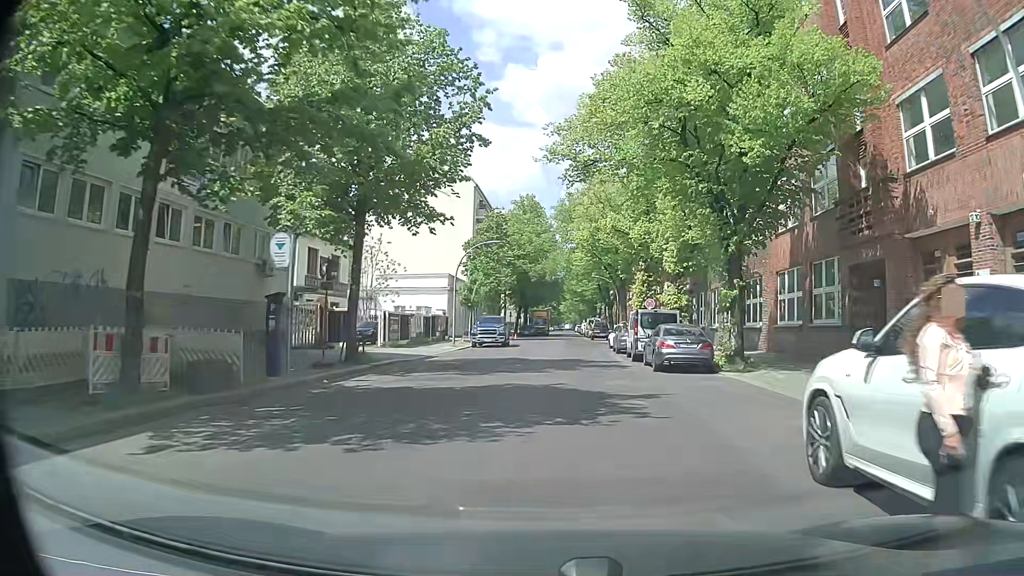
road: residential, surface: asphalt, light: Day
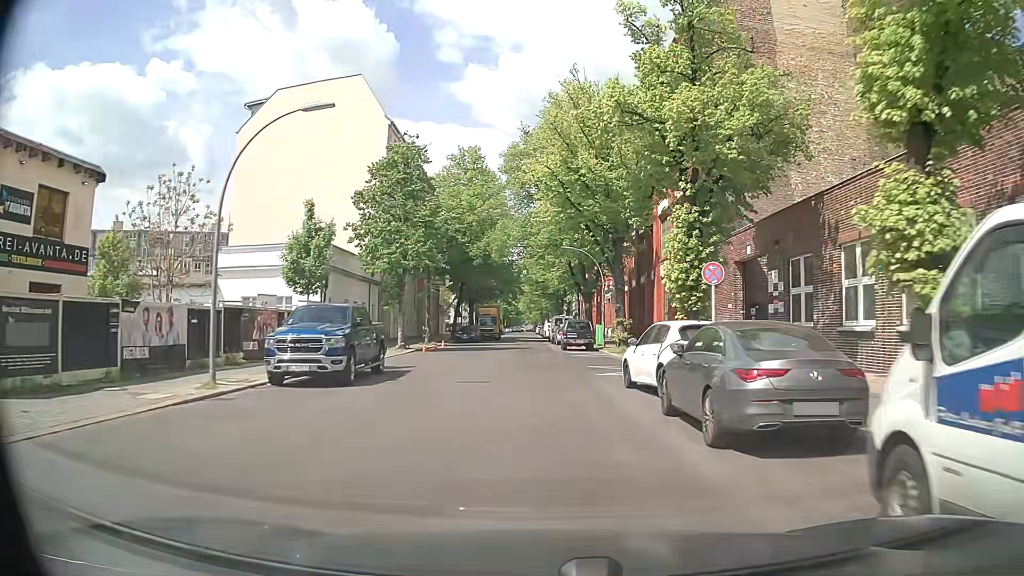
(+0.9, +25.4) m; +3°
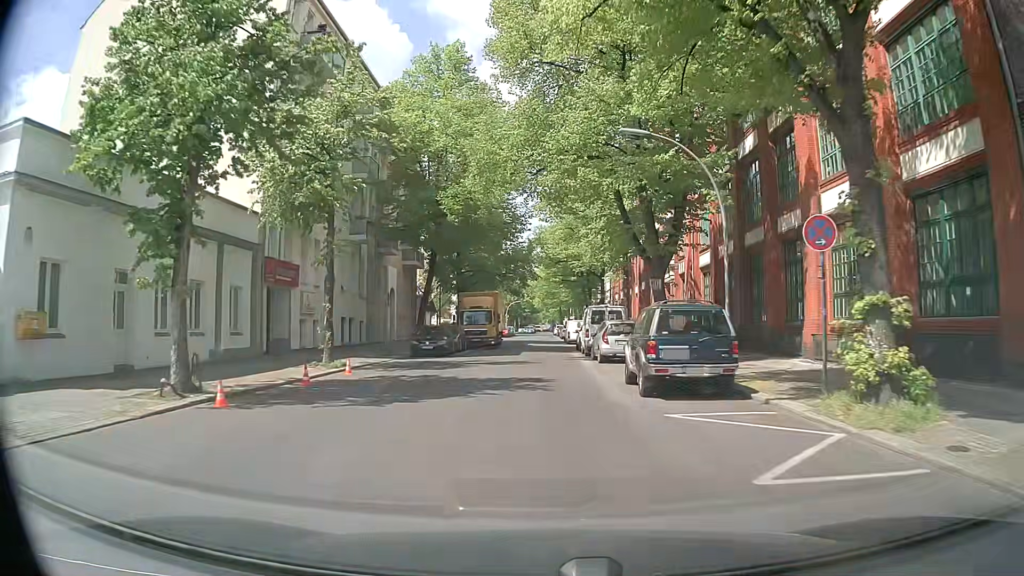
(-0.4, +25.6) m; -2°
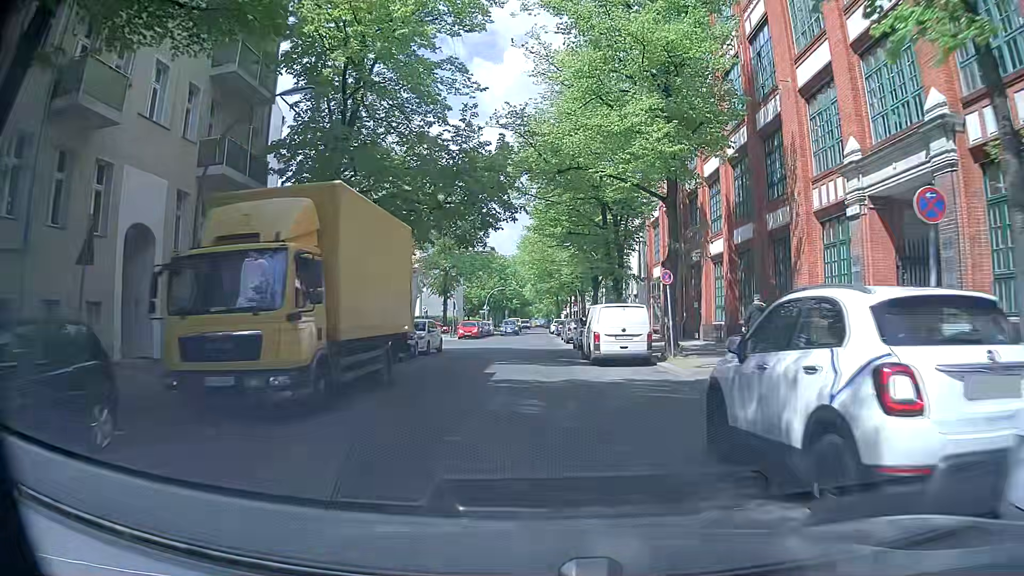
(+0.2, +33.1) m; +1°
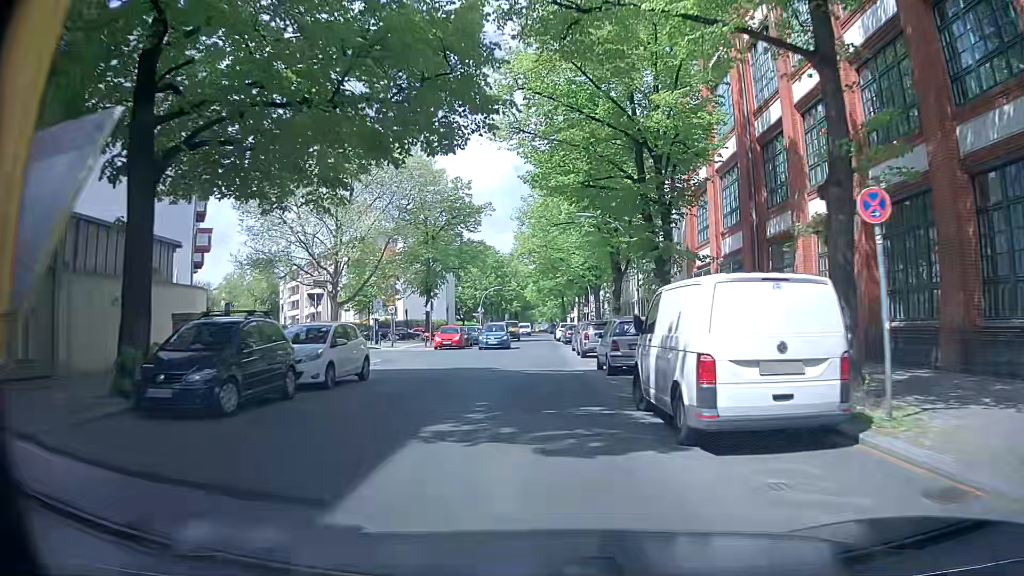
(+0.1, +13.6) m; 0°
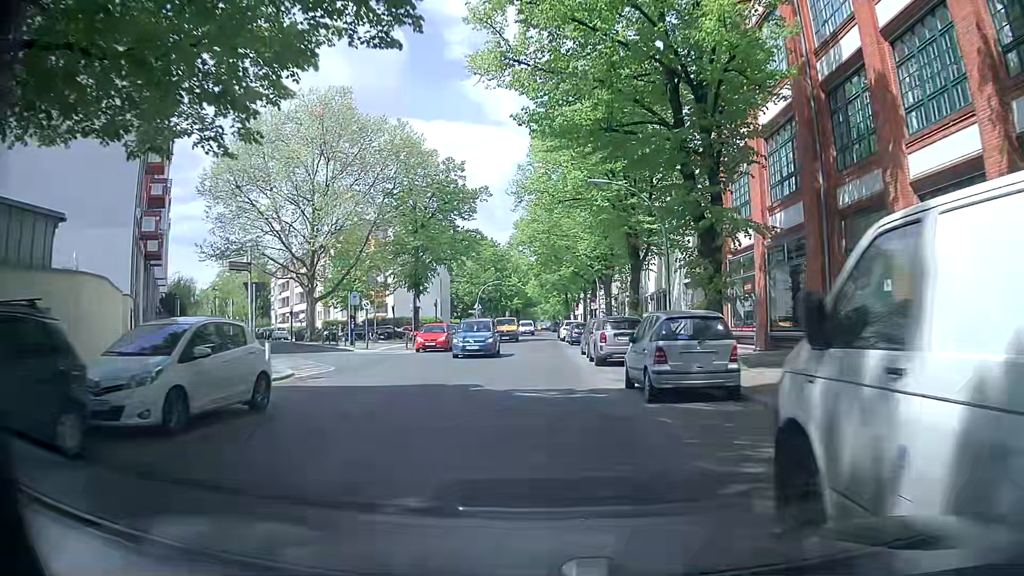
(0.0, +6.8) m; 0°
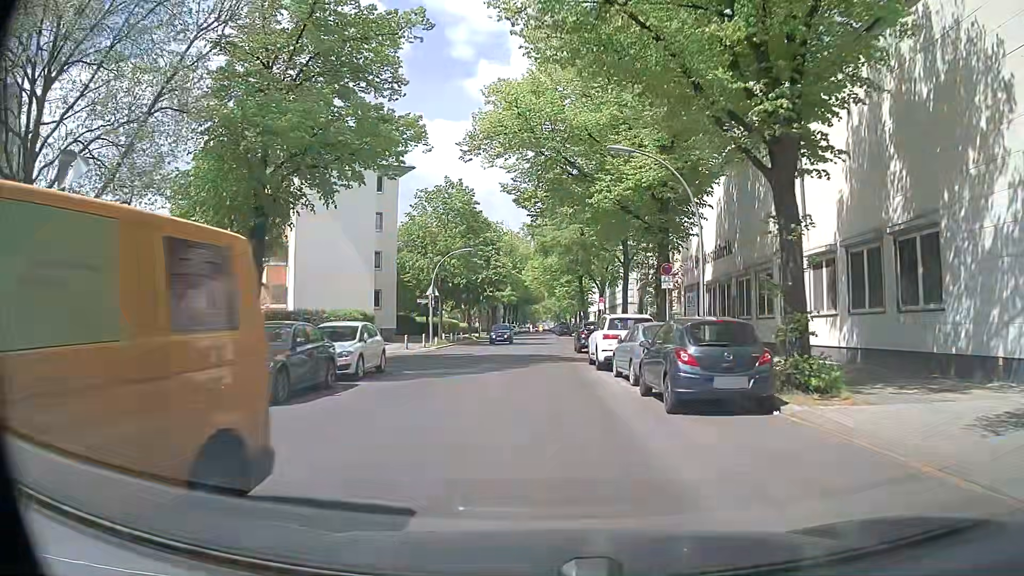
(-0.4, +33.2) m; -1°
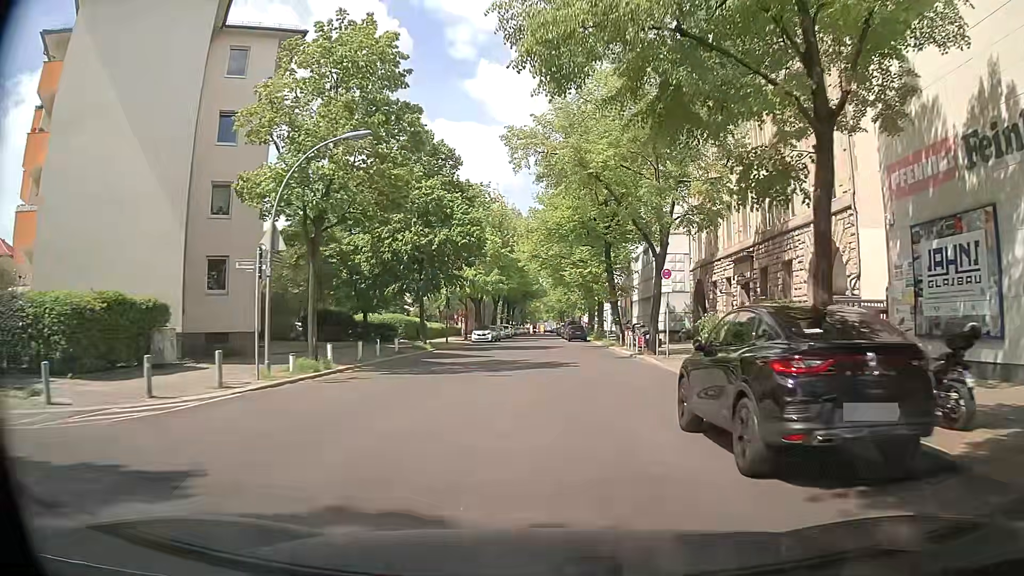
(+0.1, +27.2) m; 0°
(0, +10) (0, +20) (0, +30) (0, +40) (+1, +50) (+1, +60) (+1, +70) (+1, +80) (+1, +90) (+1, +100) m
